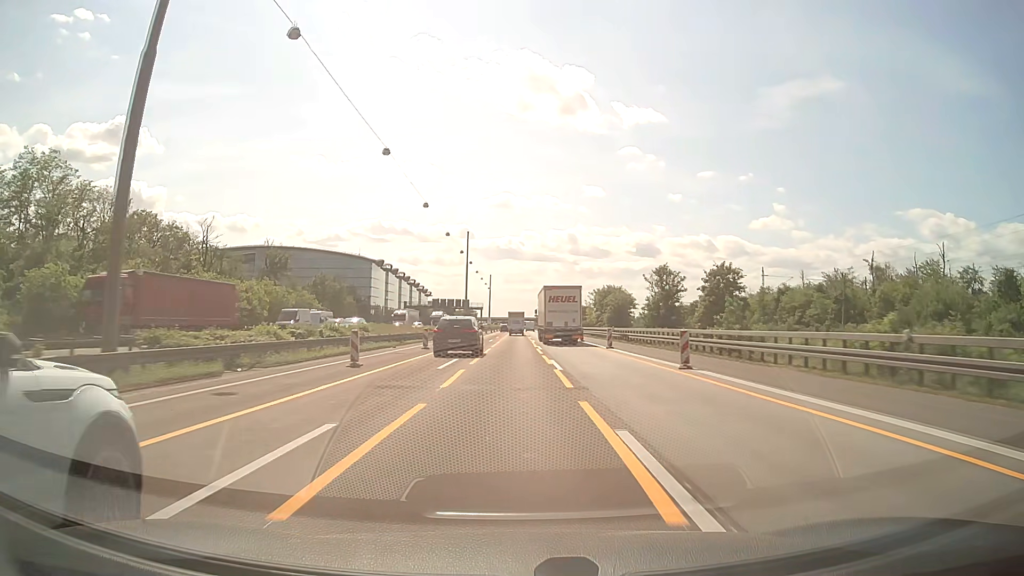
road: motorway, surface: asphalt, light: Day
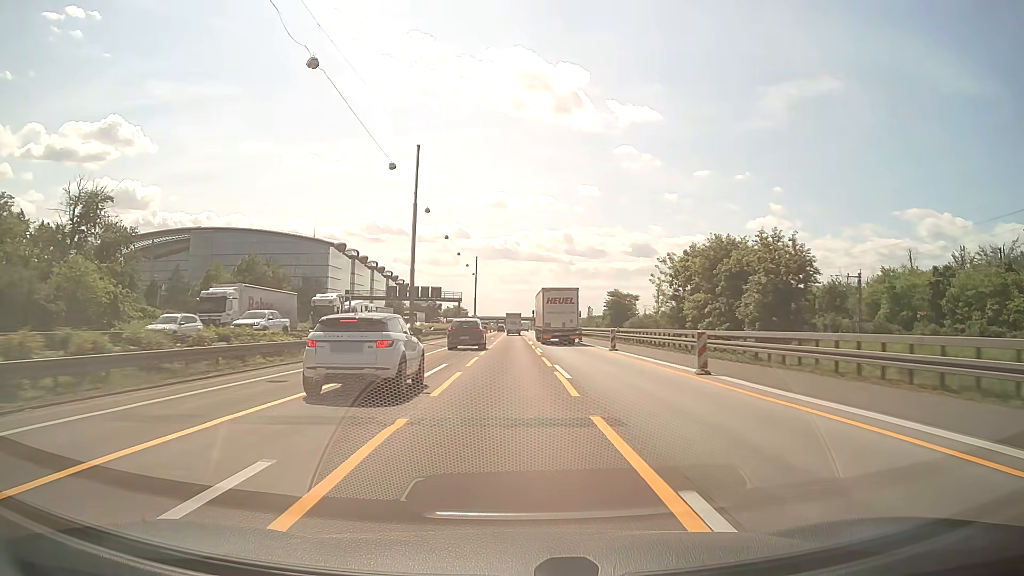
(+0.1, +57.0) m; 0°
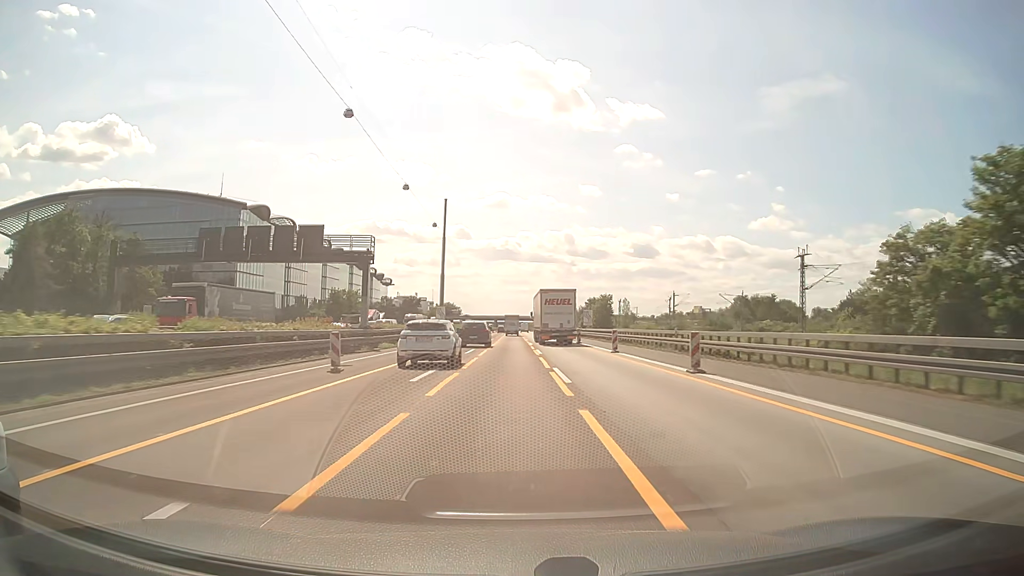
(-0.1, +73.2) m; 0°
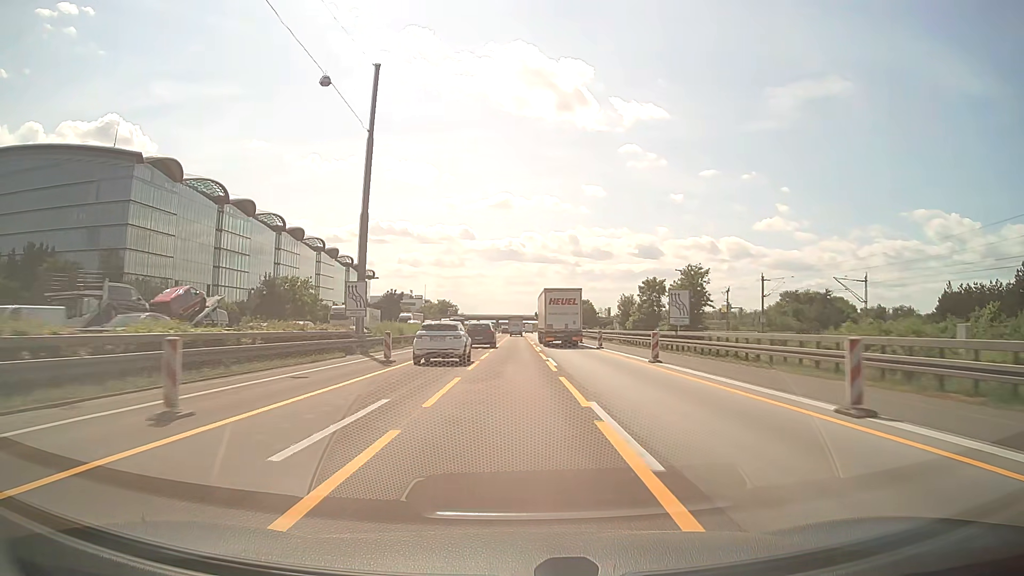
(-0.1, +46.0) m; 0°
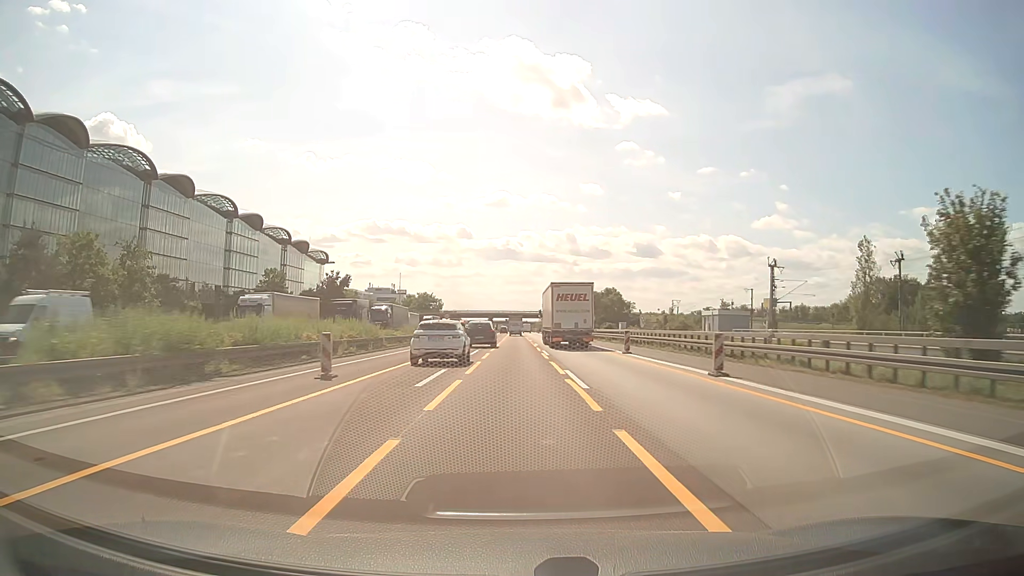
(0.0, +63.4) m; 0°
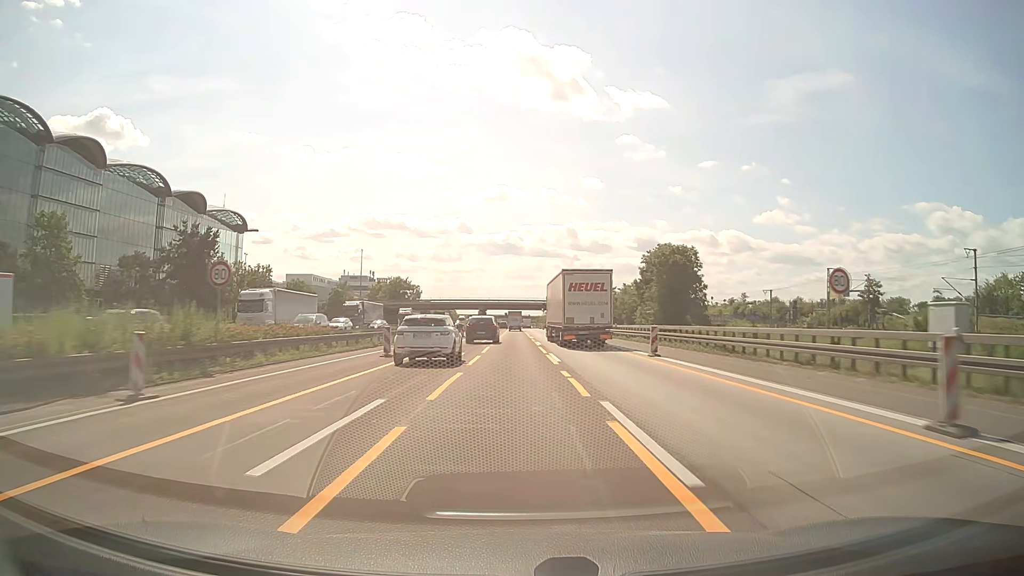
(+0.1, +63.2) m; 0°
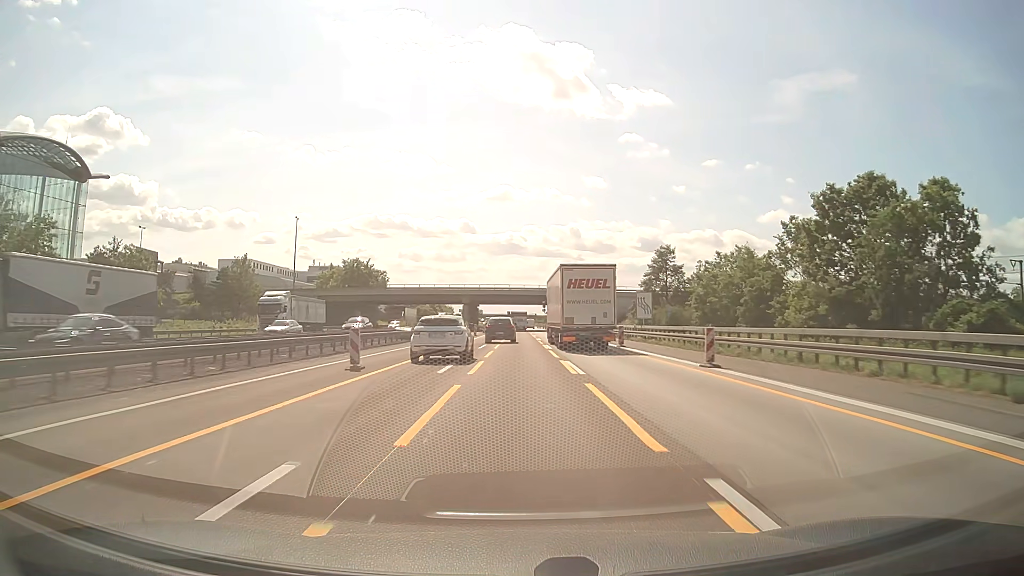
(-0.2, +59.4) m; 0°
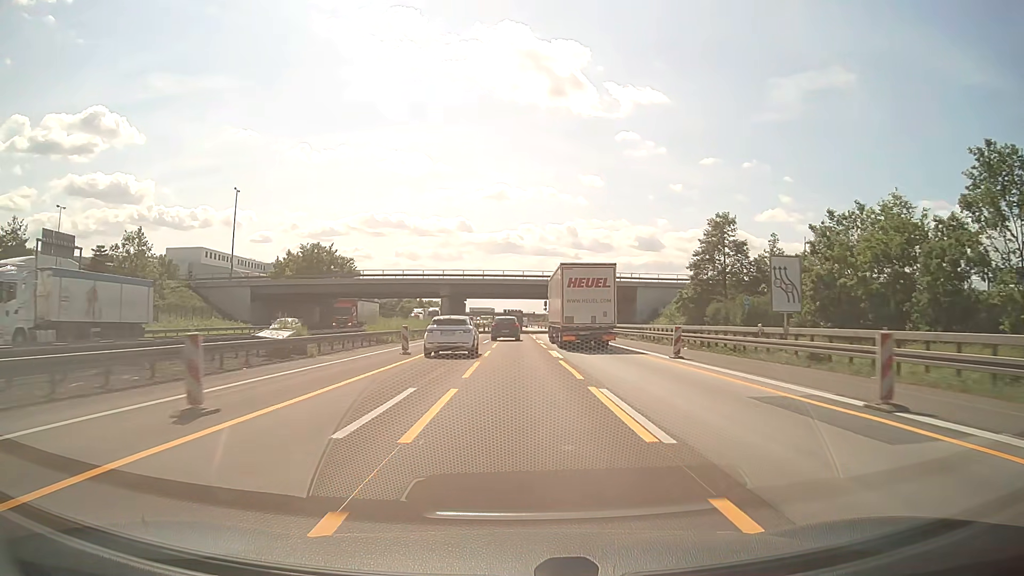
(+0.1, +27.9) m; 0°
(0, +10) (0, +20) (0, +30) (0, +40) (0, +50) (0, +60) (0, +70) (0, +80) (0, +90) (0, +100) m
